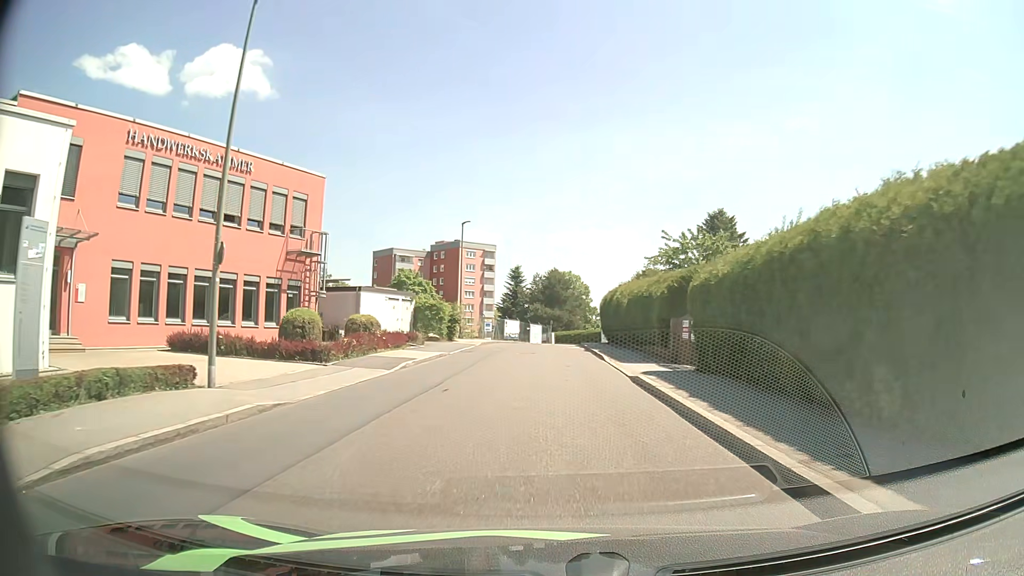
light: Day
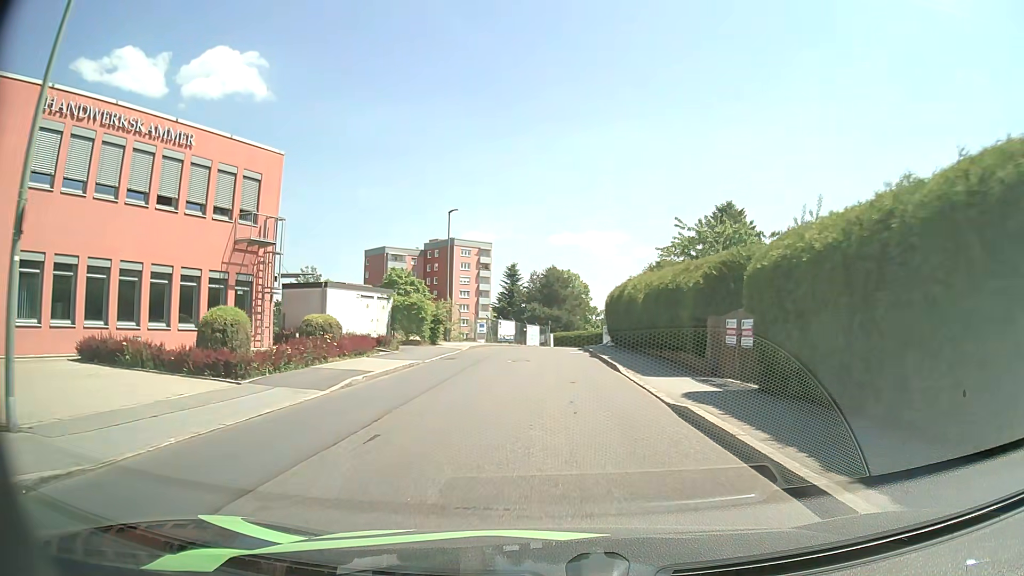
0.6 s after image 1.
(0.0, +5.4) m; 0°
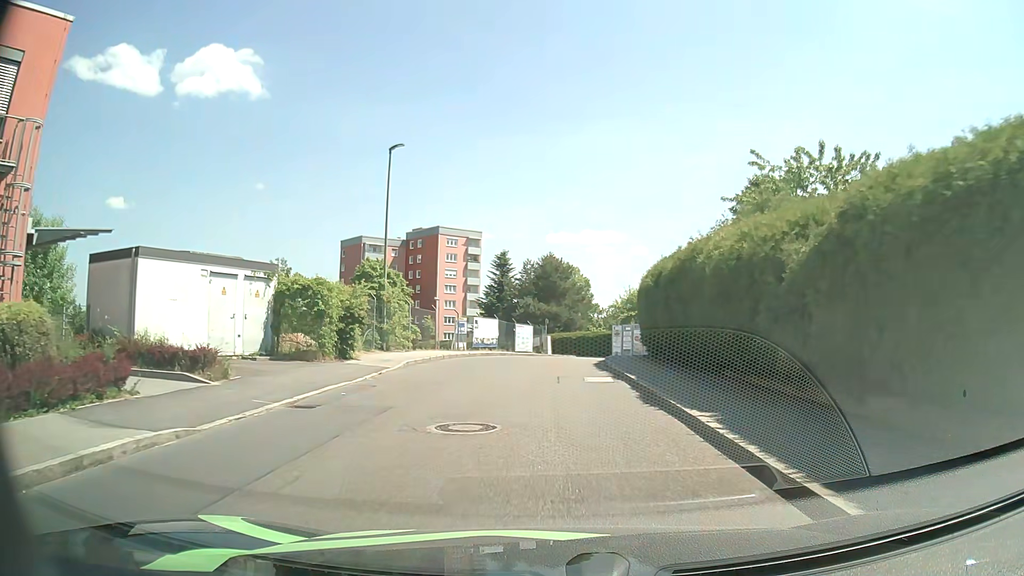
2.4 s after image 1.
(0.0, +15.4) m; +1°
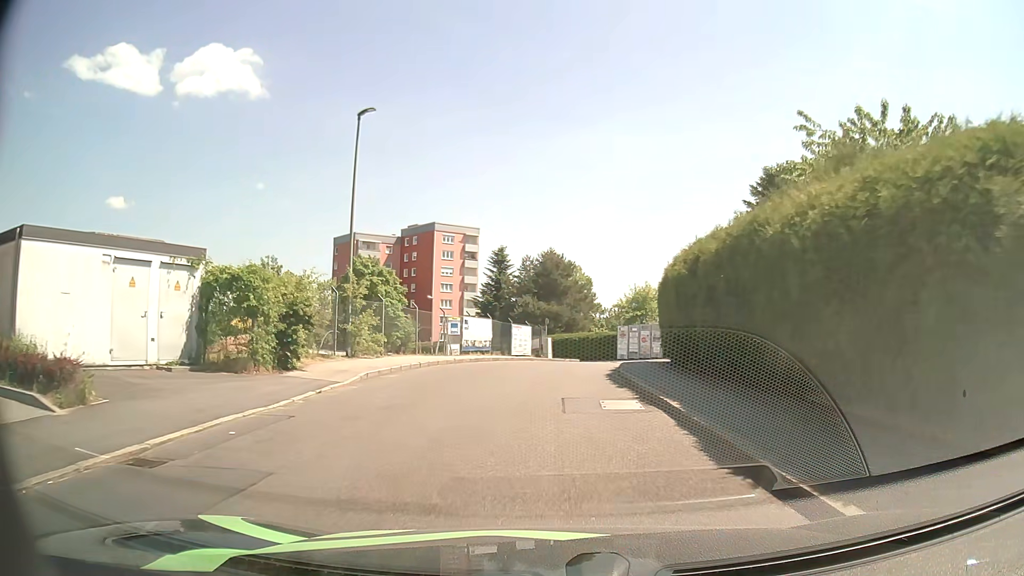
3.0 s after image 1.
(0.0, +4.8) m; -1°
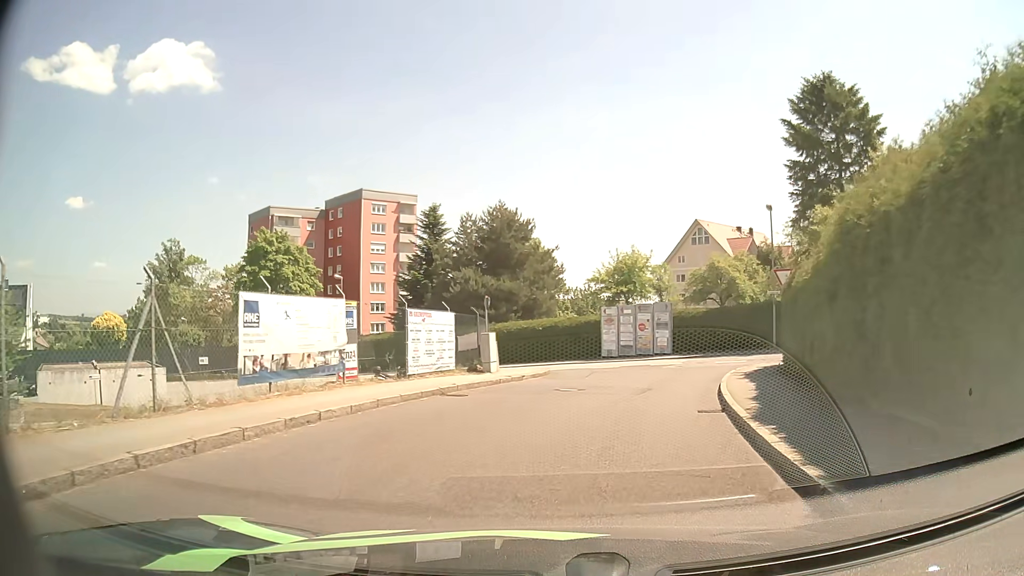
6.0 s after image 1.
(+0.5, +20.7) m; +4°
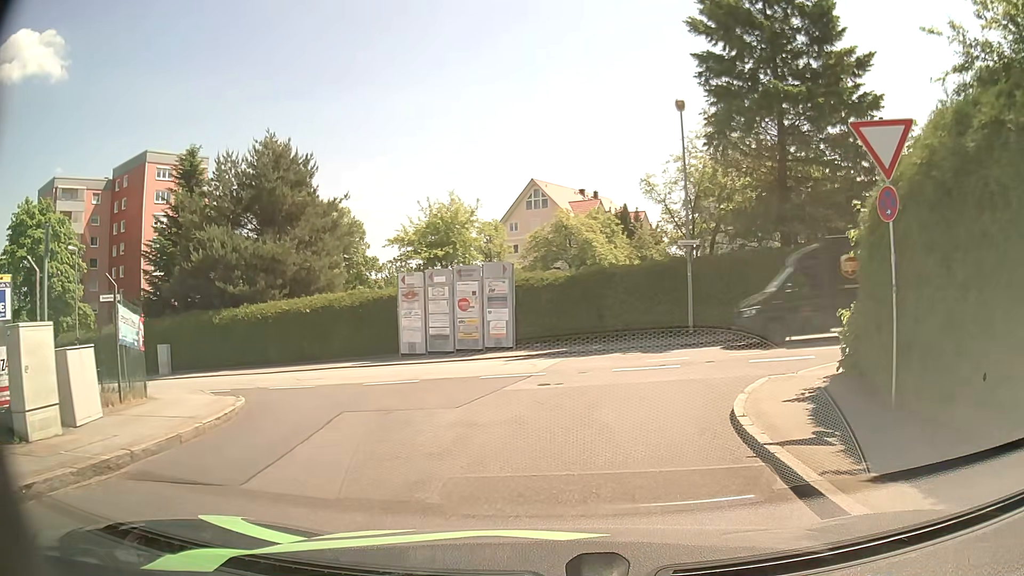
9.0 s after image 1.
(+1.8, +15.7) m; +14°
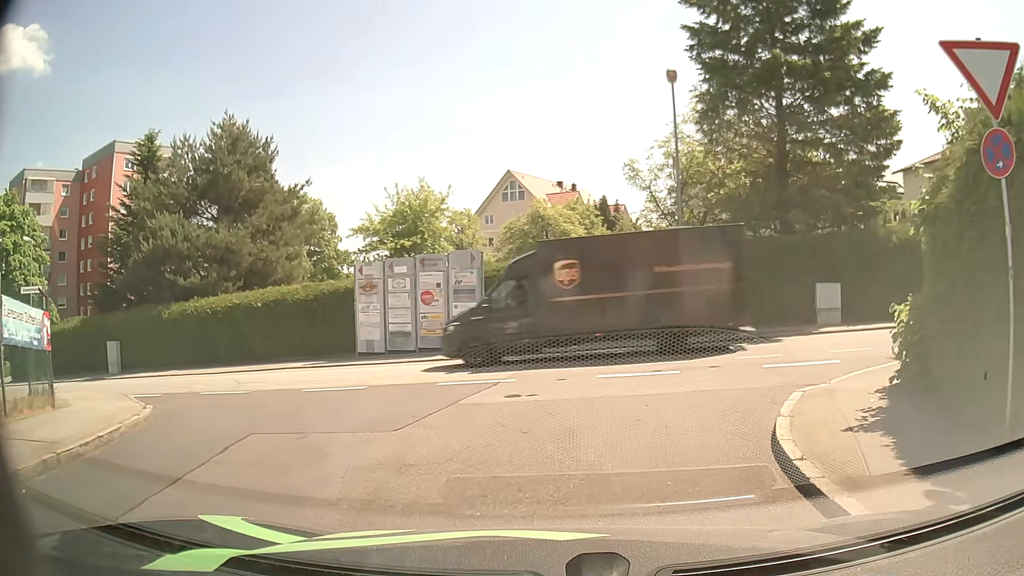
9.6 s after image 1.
(0.0, +2.6) m; +1°
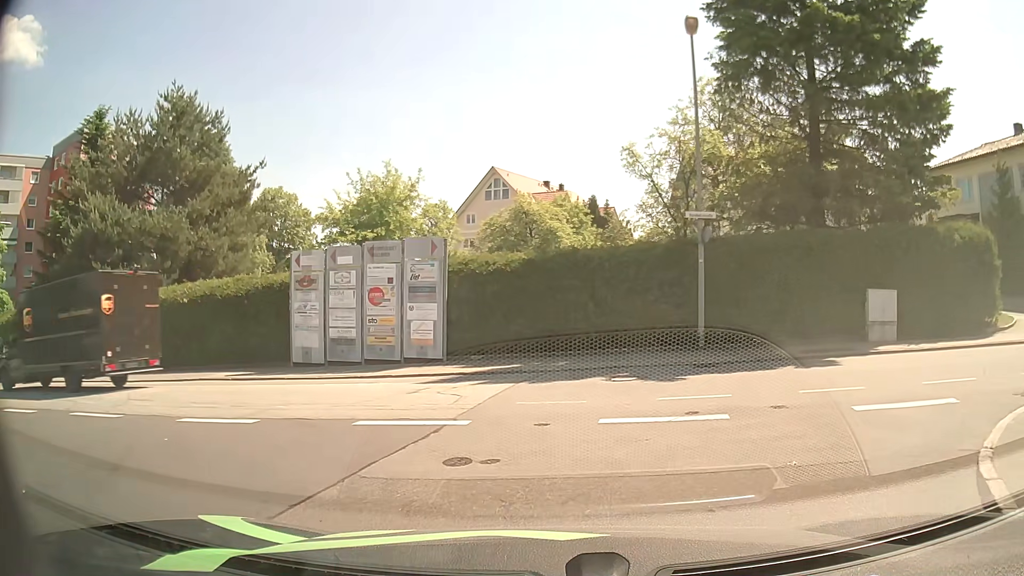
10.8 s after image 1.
(+0.1, +4.5) m; +2°
